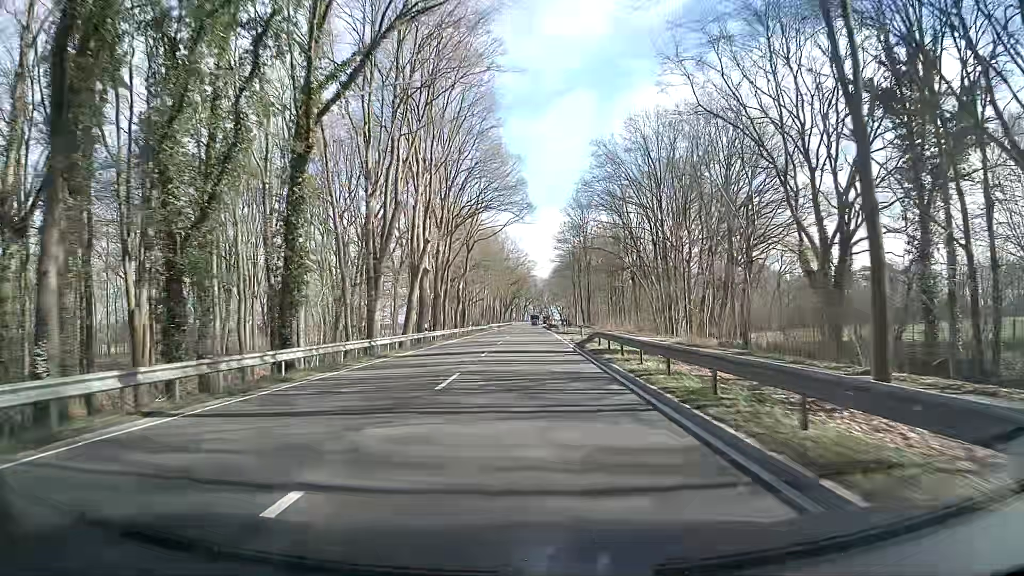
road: primary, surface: asphalt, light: Day
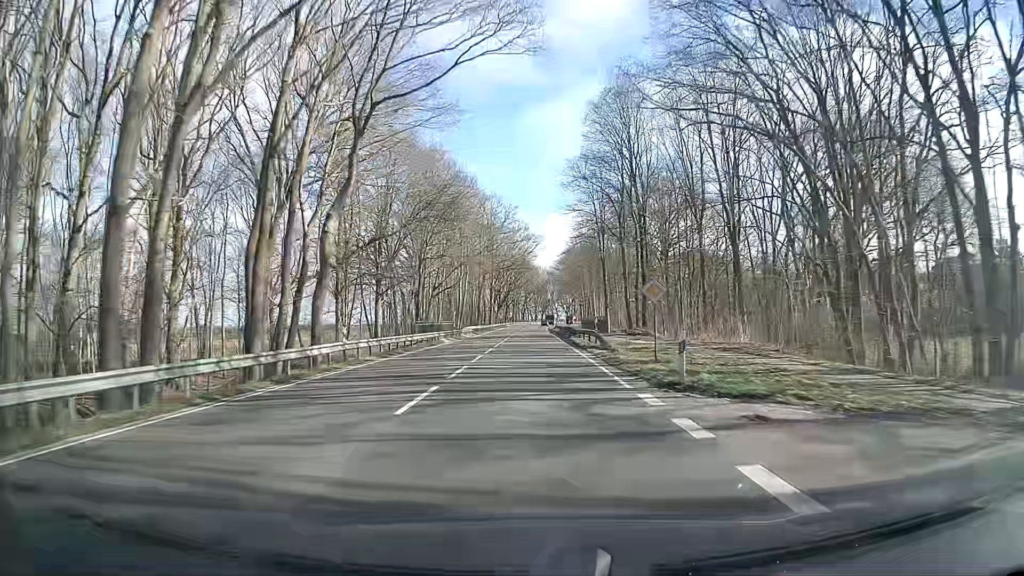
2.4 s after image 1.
(-0.1, +52.2) m; 0°
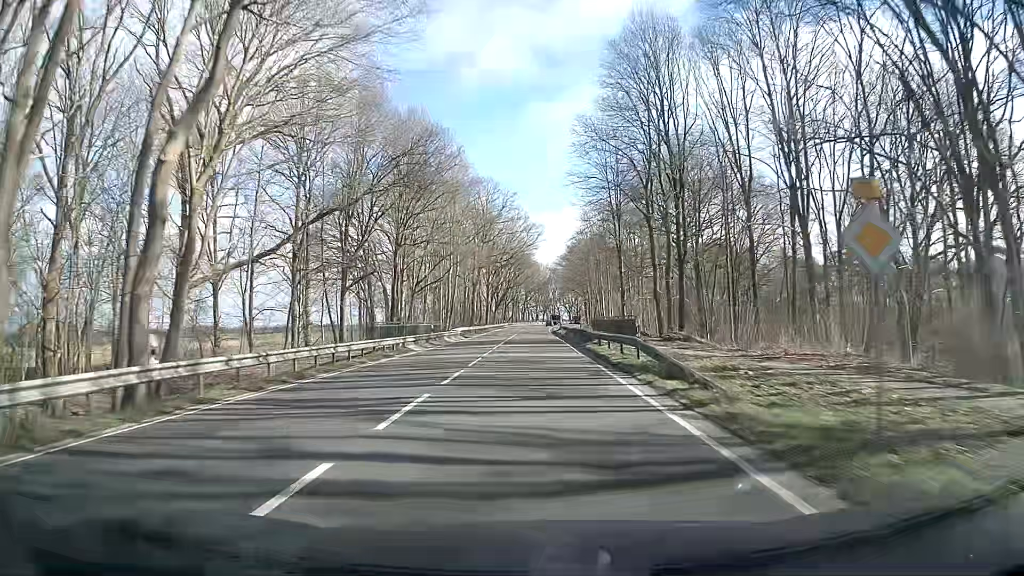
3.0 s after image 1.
(0.0, +13.7) m; 0°
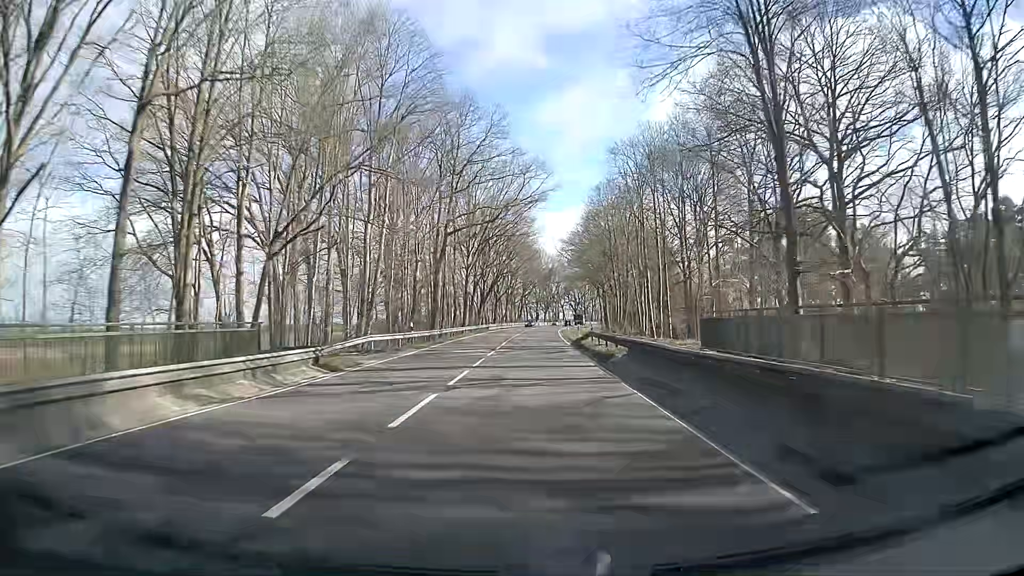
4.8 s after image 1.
(0.0, +42.7) m; 0°
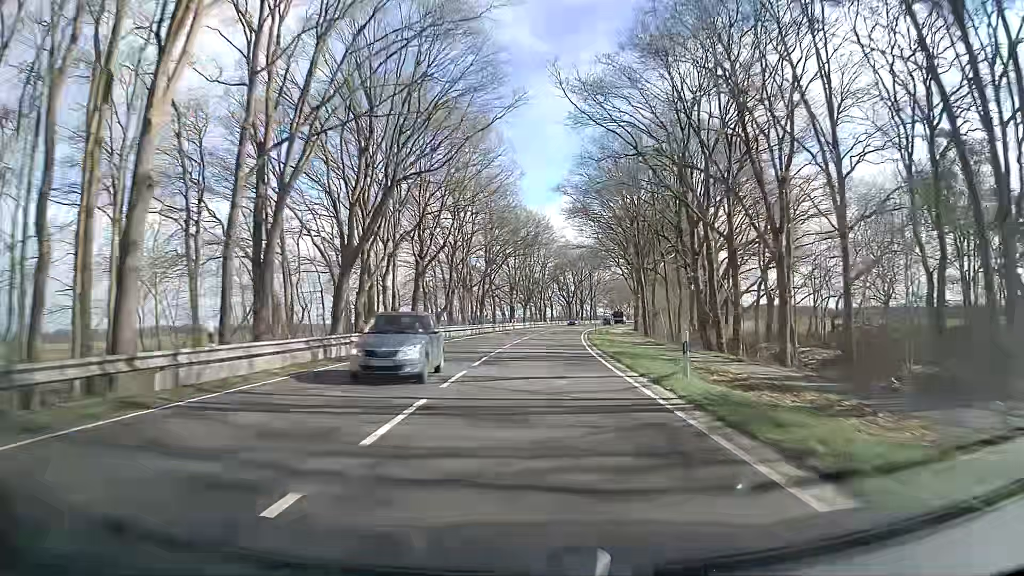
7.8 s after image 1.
(+0.9, +75.2) m; +2°
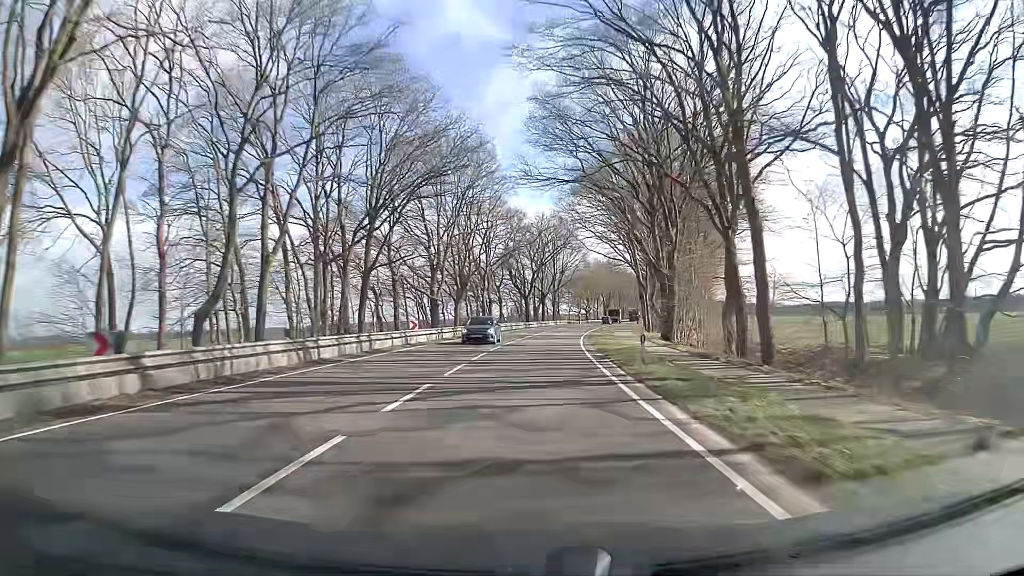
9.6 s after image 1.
(+1.7, +46.3) m; +4°
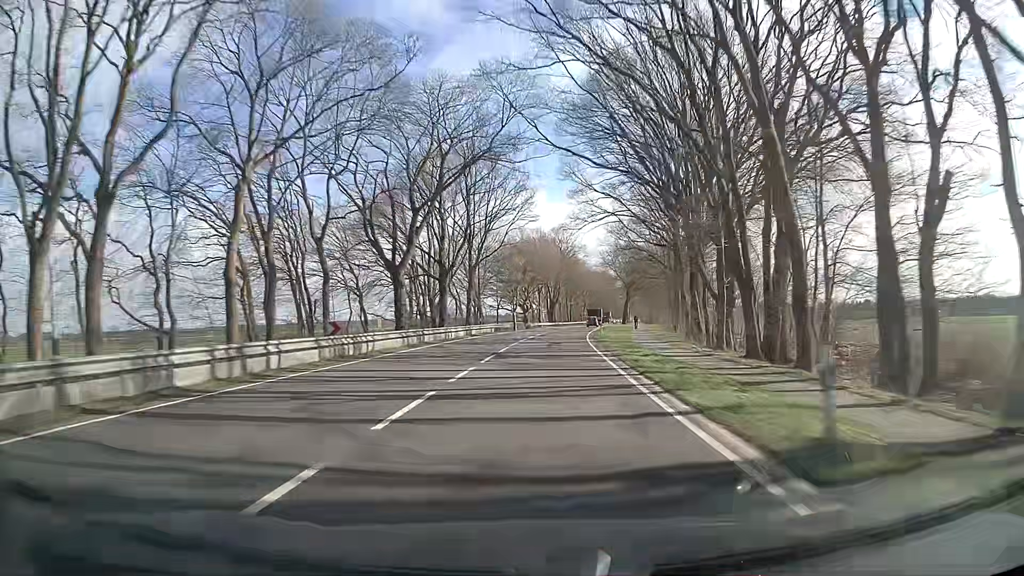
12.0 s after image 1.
(+3.6, +62.3) m; +7°
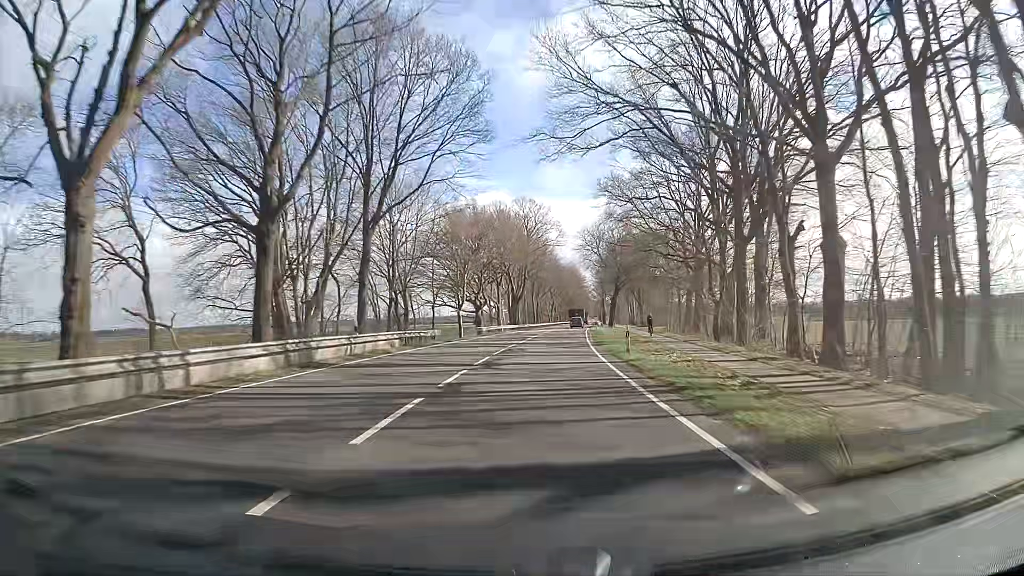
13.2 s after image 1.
(+0.7, +31.4) m; +3°
(0, +10) (0, +20) (0, +30) (+1, +40) (+2, +50) (+2, +60) (+3, +70) (+4, +80) (+5, +90) (+5, +100) m
